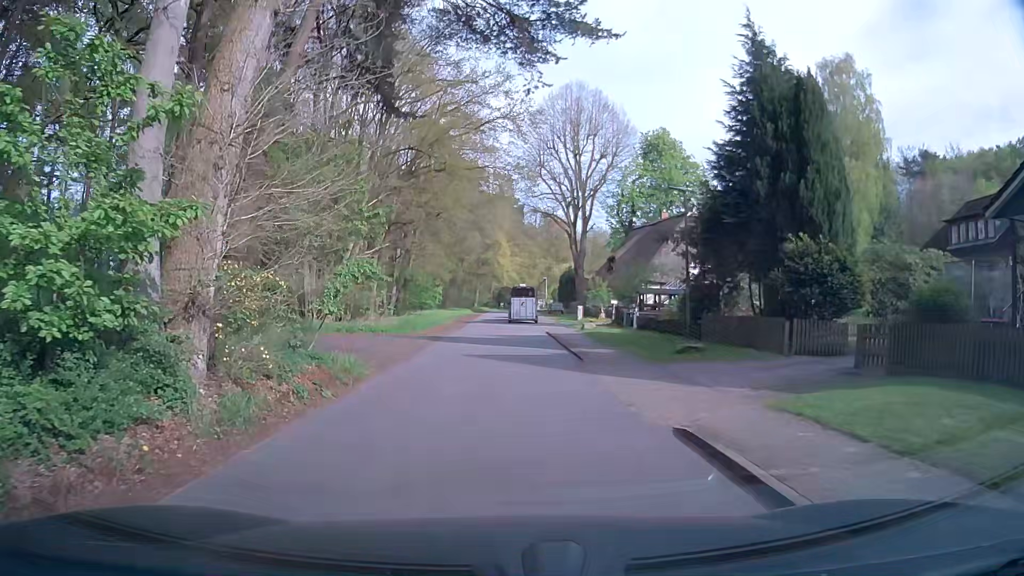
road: residential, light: Day
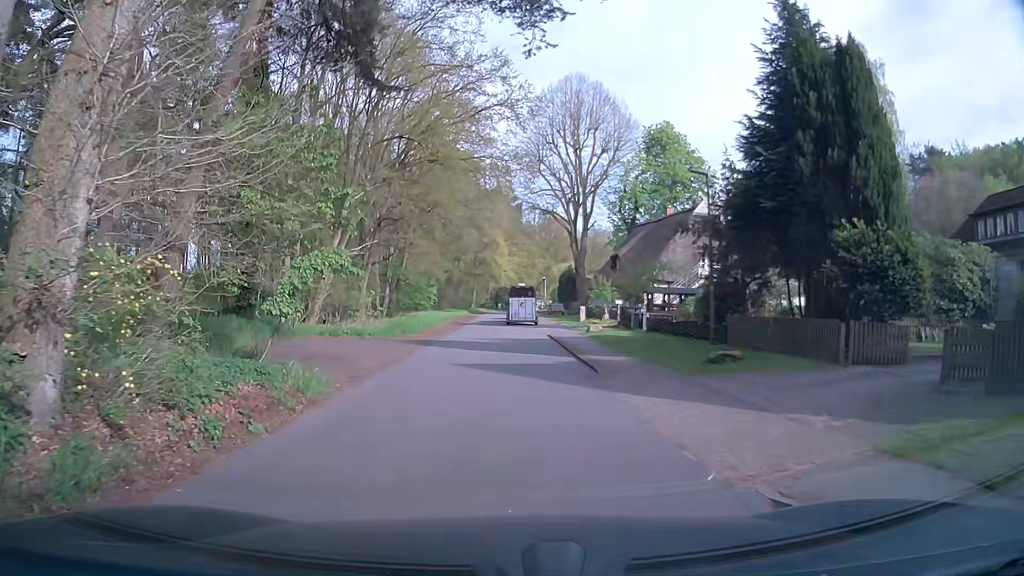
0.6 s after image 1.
(-0.1, +3.0) m; -1°
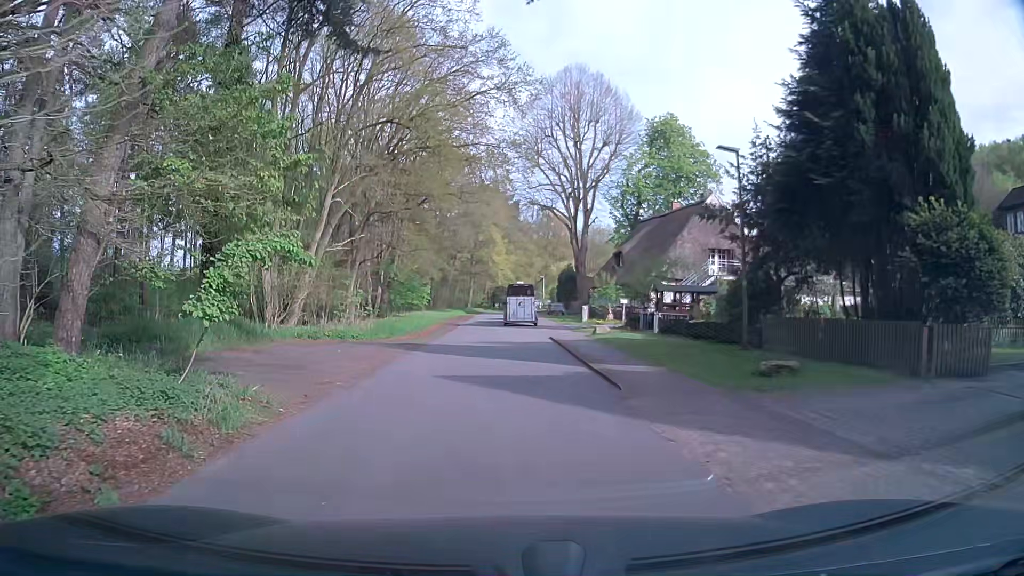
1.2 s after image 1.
(+0.1, +3.1) m; +1°
